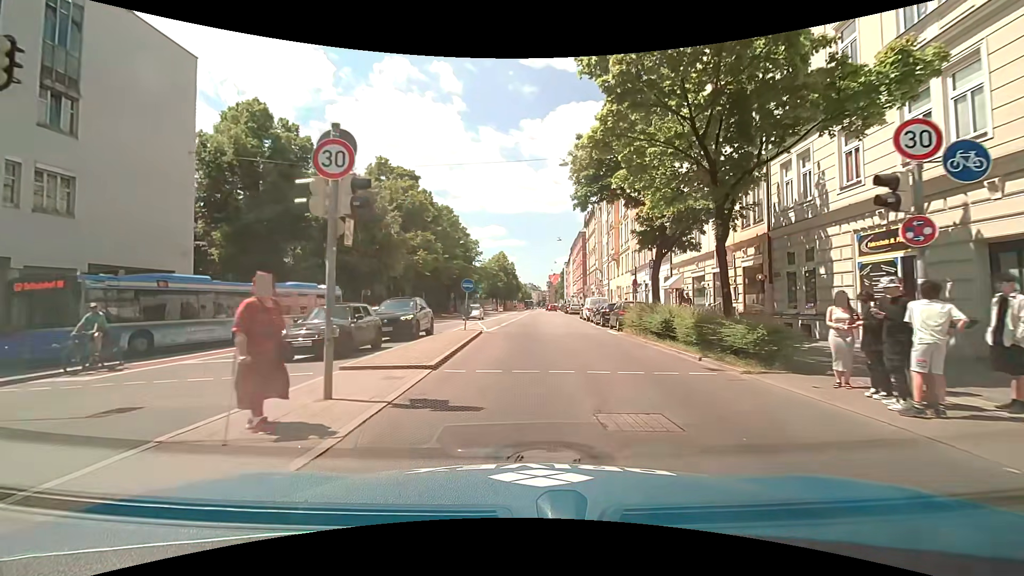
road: secondary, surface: asphalt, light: Day
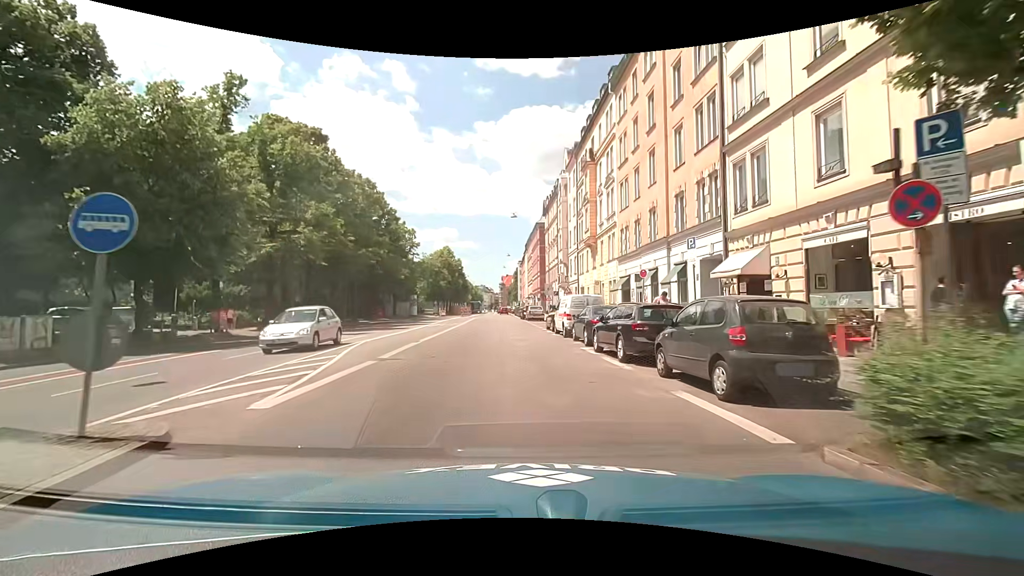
(+0.9, +17.9) m; +6°
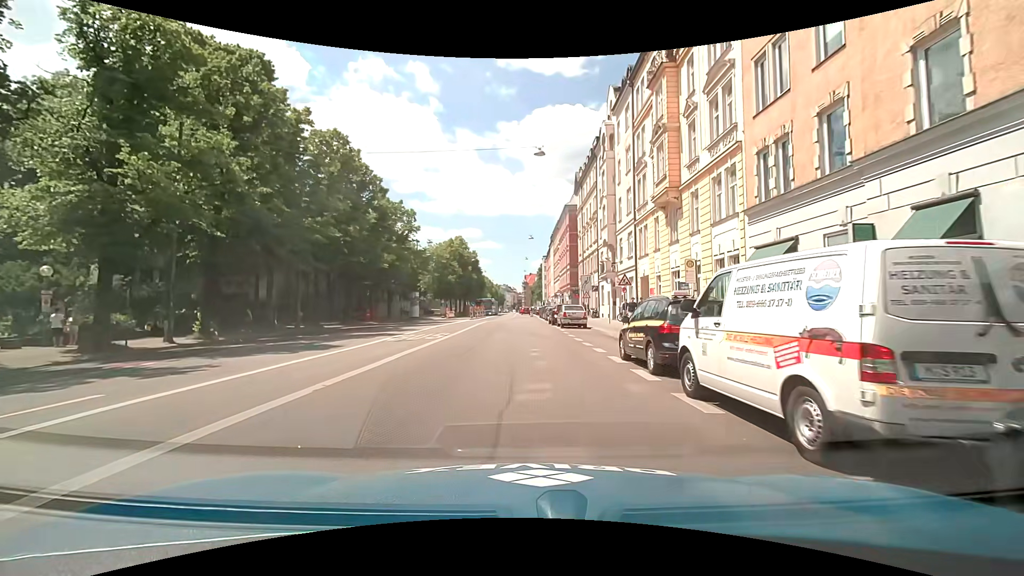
(-0.5, +17.9) m; -4°
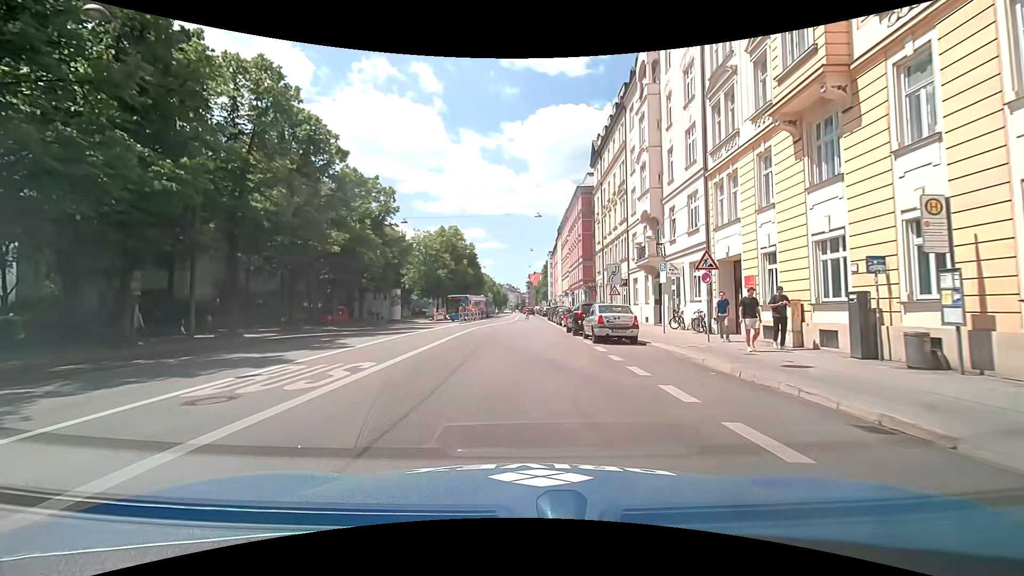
(+0.2, +13.4) m; +2°
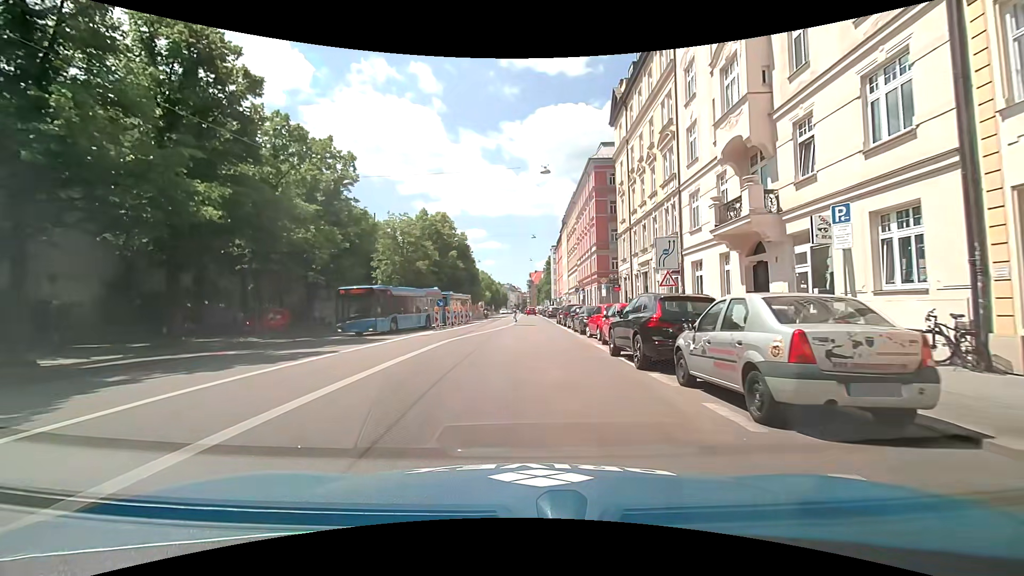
(-0.3, +13.4) m; -1°
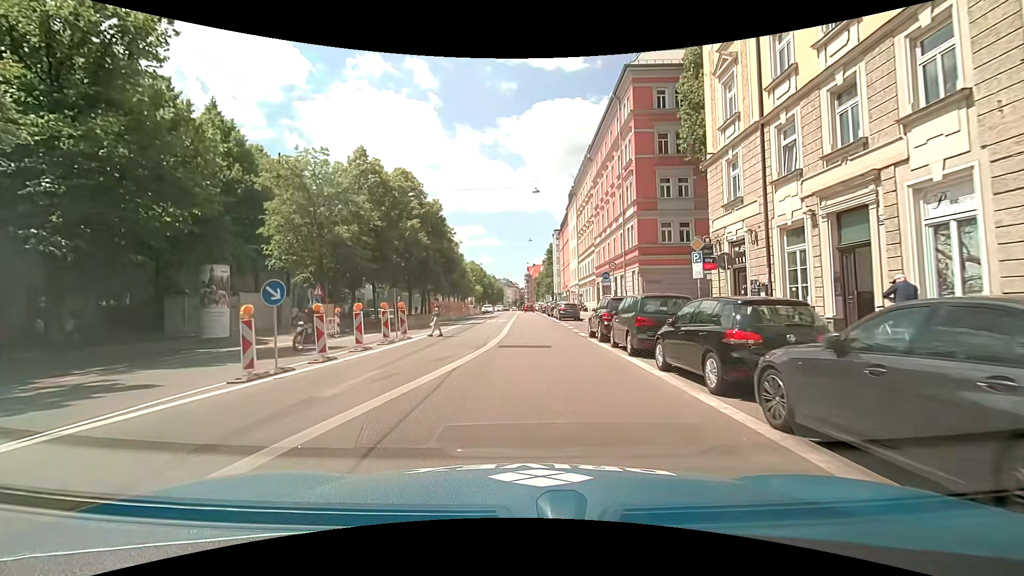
(0.0, +22.3) m; -1°
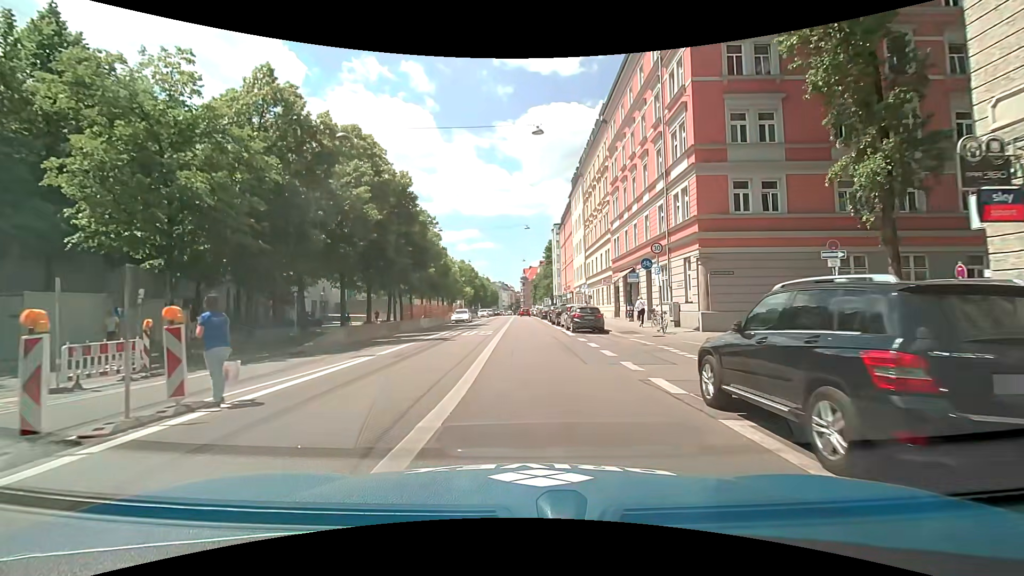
(+0.2, +13.5) m; +1°
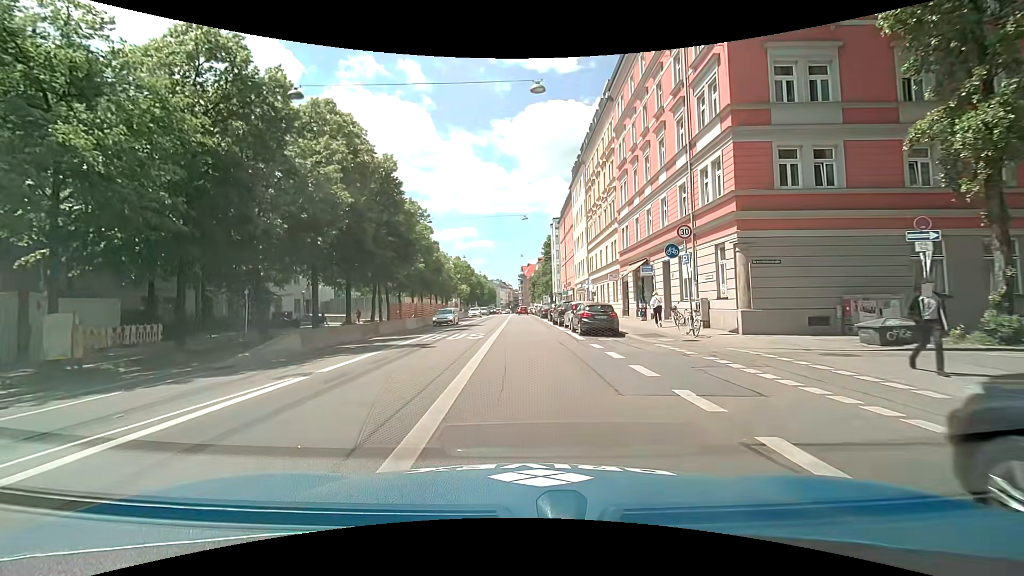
(0.0, +4.5) m; 0°
(0, +10) (0, +20) (0, +30) (0, +40) (0, +50) (0, +60) (-1, +70) (-1, +80) (-1, +90) (-1, +100) m
